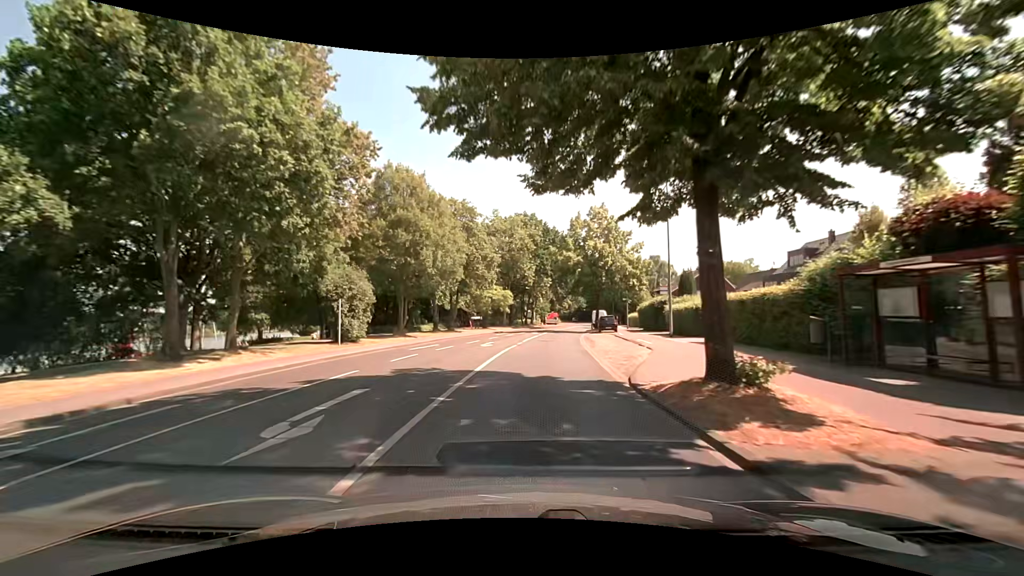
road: tertiary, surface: asphalt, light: Day
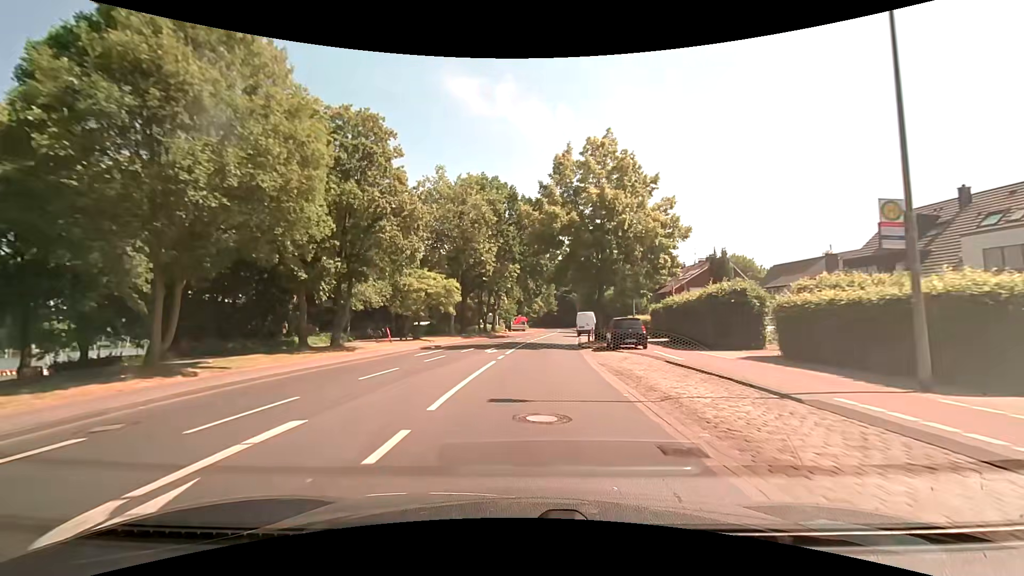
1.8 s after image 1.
(+0.7, +22.0) m; +4°
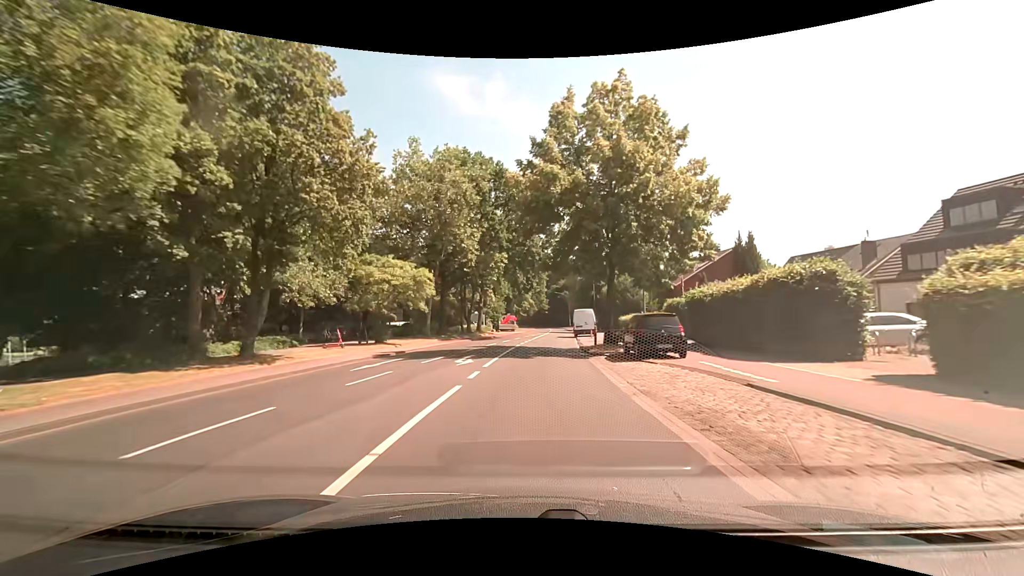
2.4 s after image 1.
(+0.1, +7.3) m; +1°
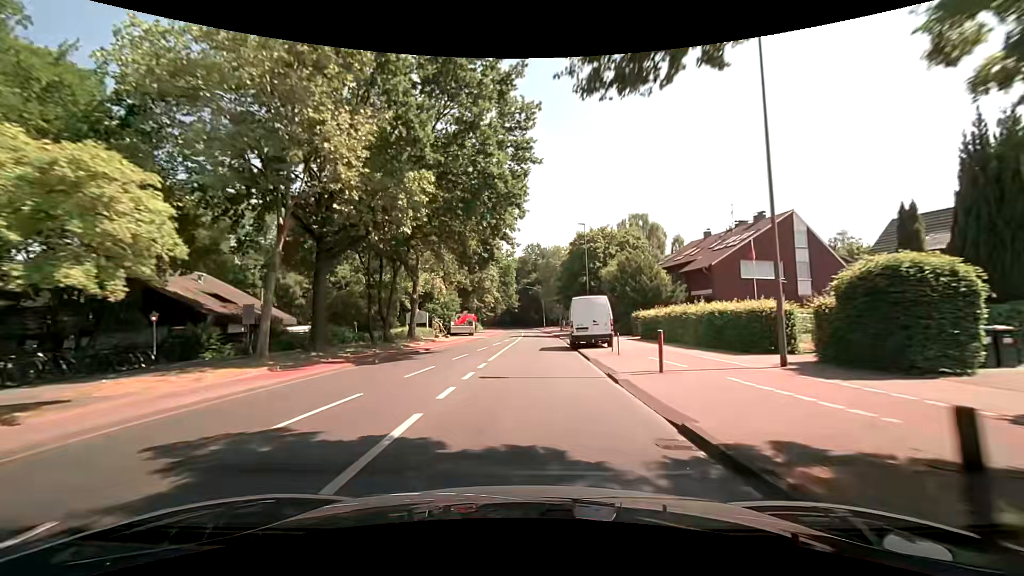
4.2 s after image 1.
(+0.7, +22.2) m; +4°
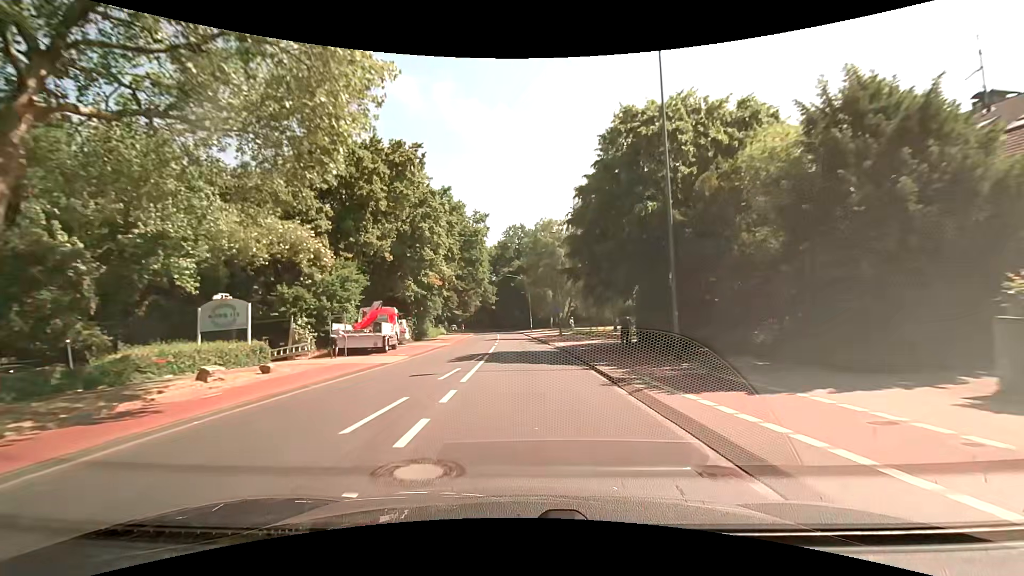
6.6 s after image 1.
(+0.7, +30.3) m; +3°
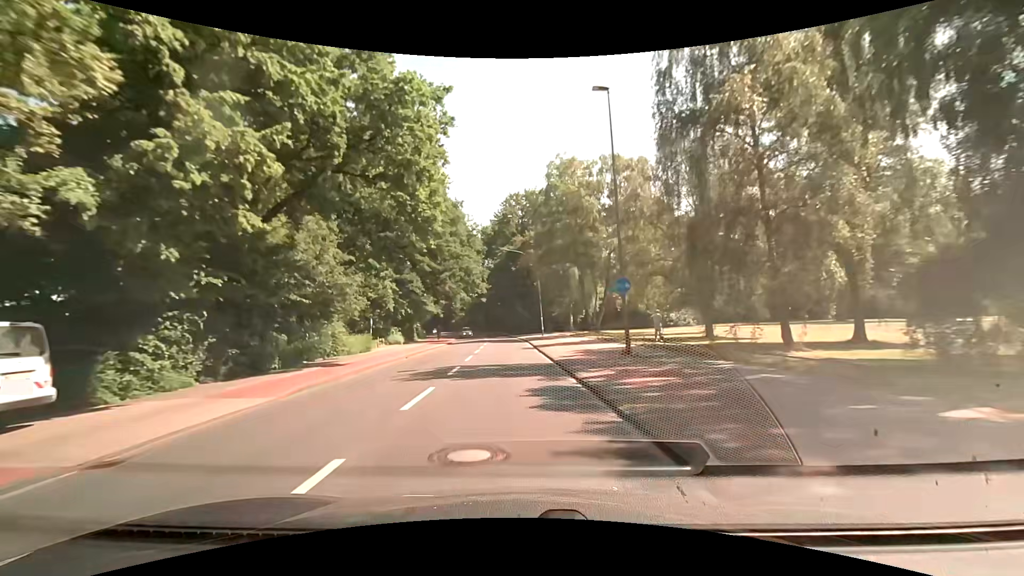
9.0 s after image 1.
(-0.3, +30.9) m; -1°
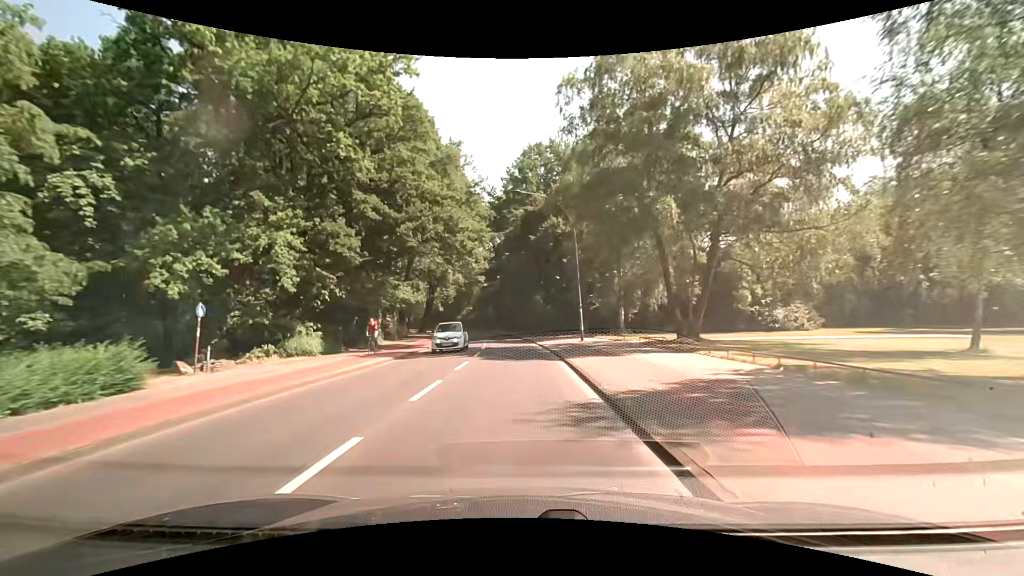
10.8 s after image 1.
(-0.5, +23.4) m; -2°
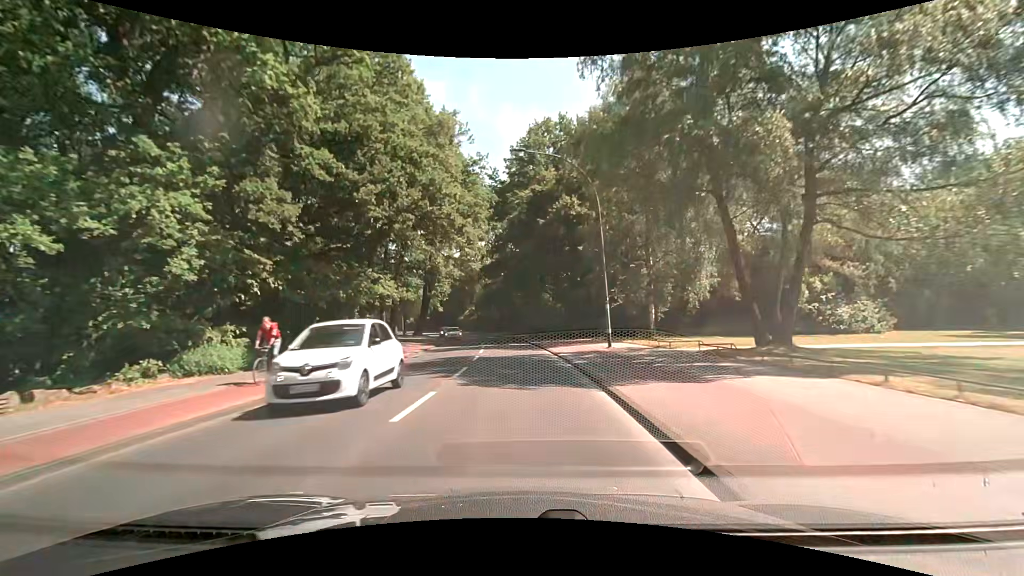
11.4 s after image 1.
(-0.1, +7.8) m; -1°
(0, +10) (0, +20) (-1, +30) (-2, +40) (-3, +50) (-5, +60) (-7, +70) (-9, +79) (-12, +89) (-15, +98) m
